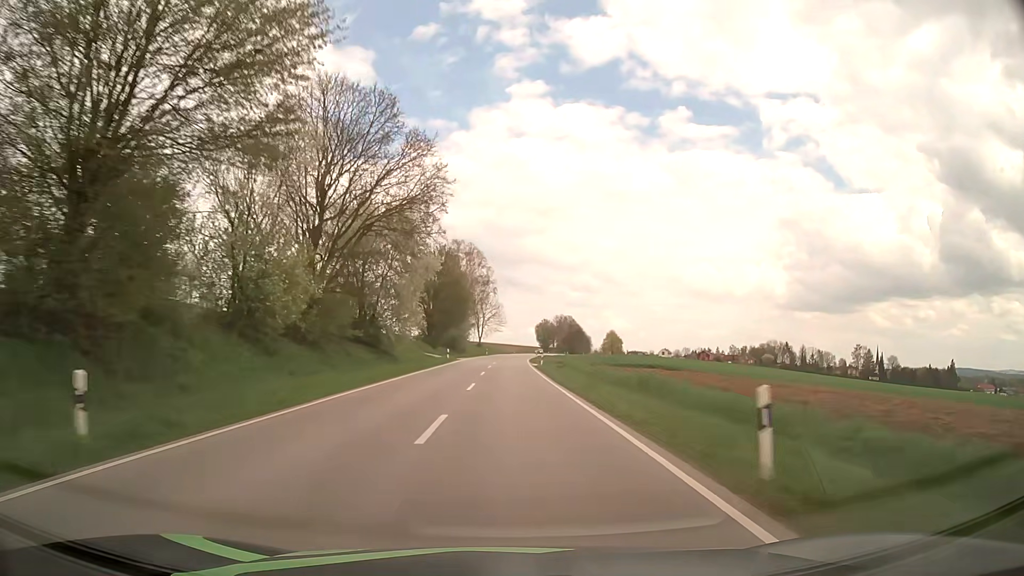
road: secondary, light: Day
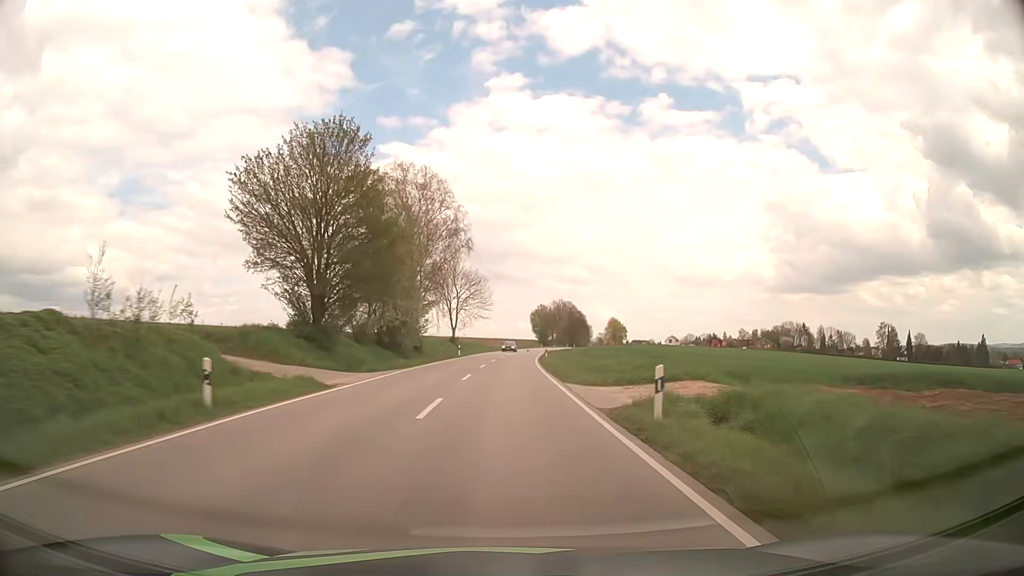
(+0.2, +45.5) m; +1°
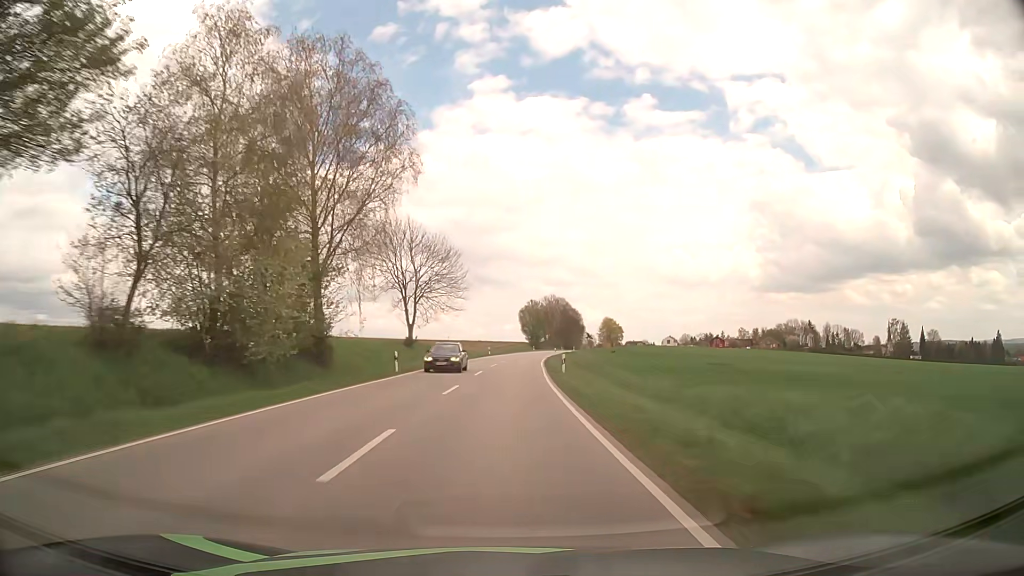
(+0.3, +29.2) m; +1°
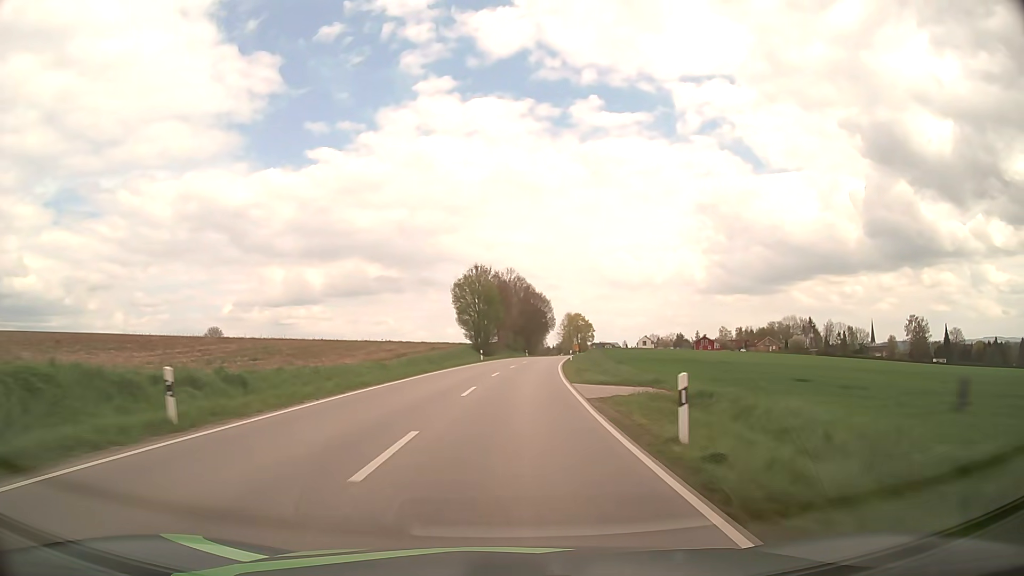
(+2.3, +71.7) m; +5°
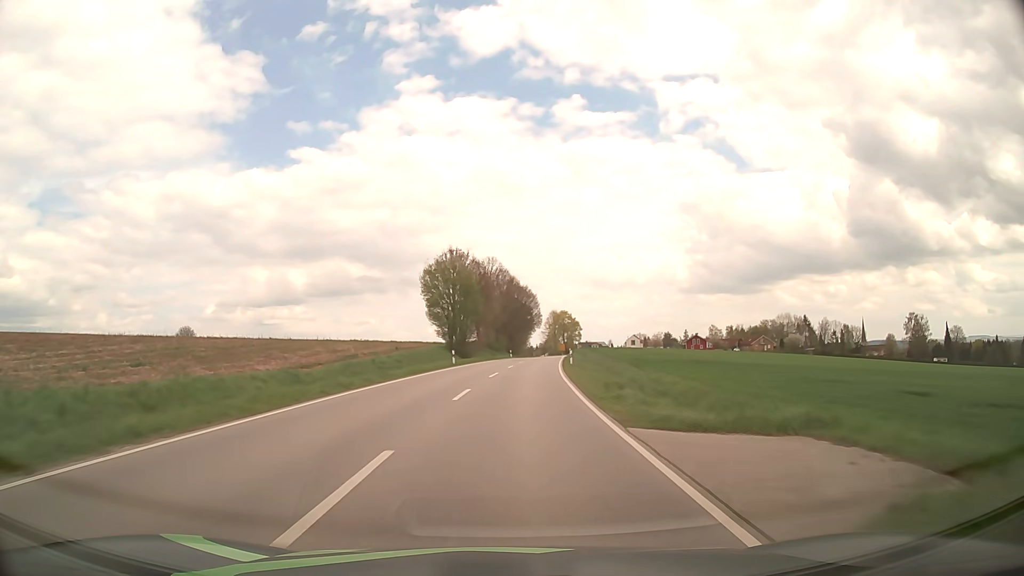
(+0.2, +14.2) m; +1°
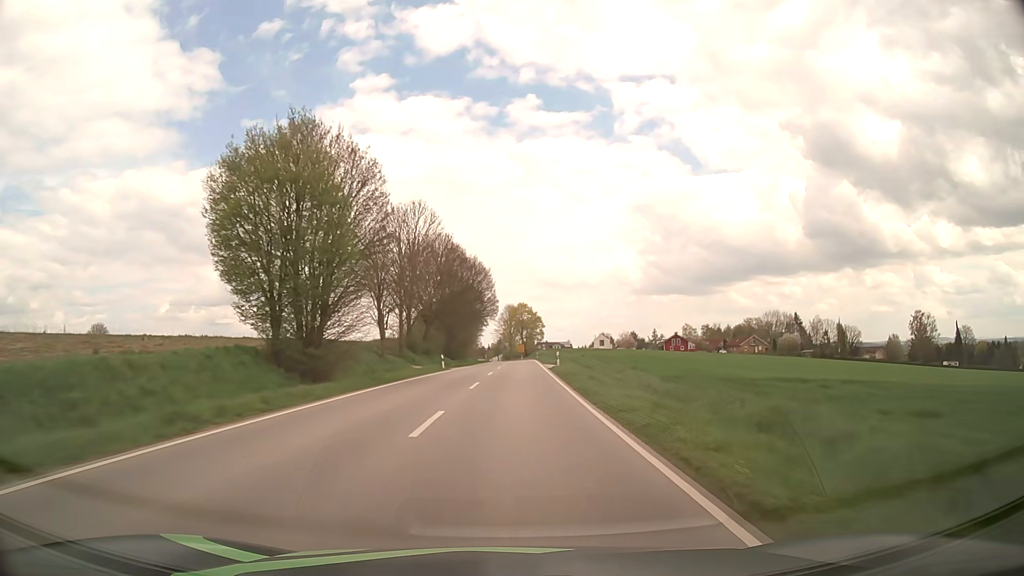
(+1.6, +42.5) m; +4°
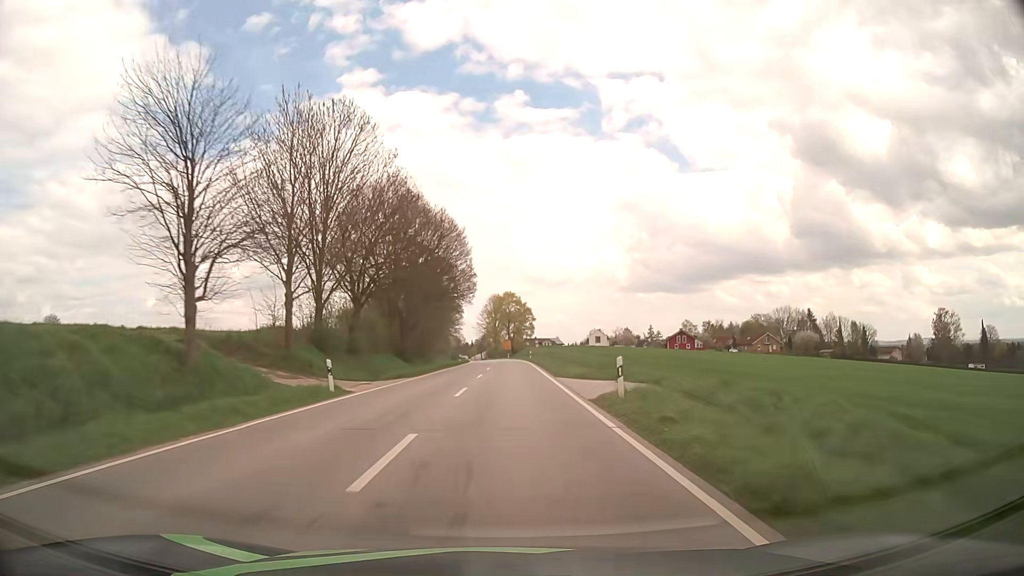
(+0.4, +27.6) m; +1°
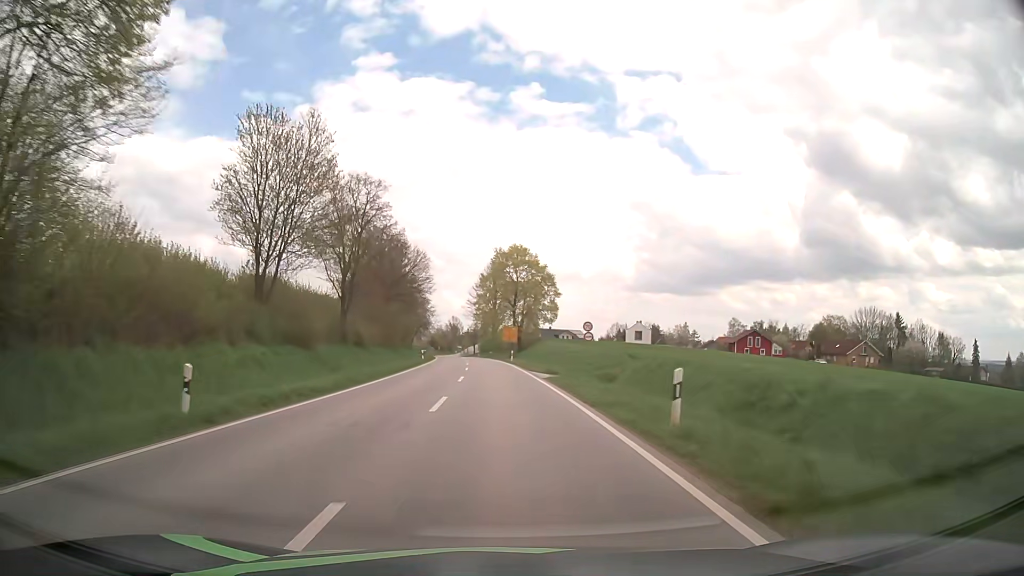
(+0.1, +64.5) m; 0°
(0, +10) (0, +20) (-1, +30) (-1, +40) (-1, +50) (-2, +60) (-3, +70) (-4, +80) (-5, +90) (-6, +100) m
